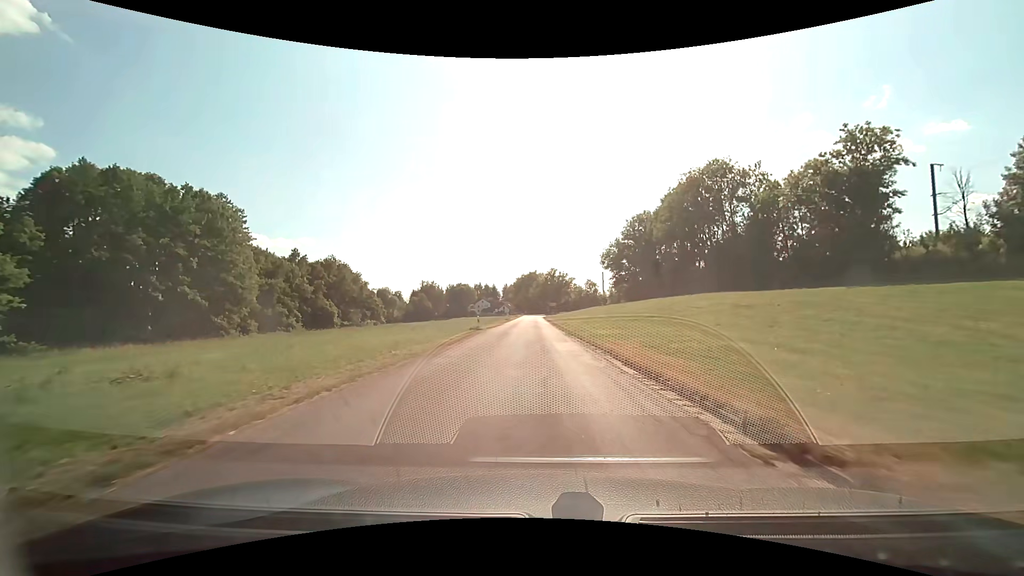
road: residential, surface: asphalt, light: Day
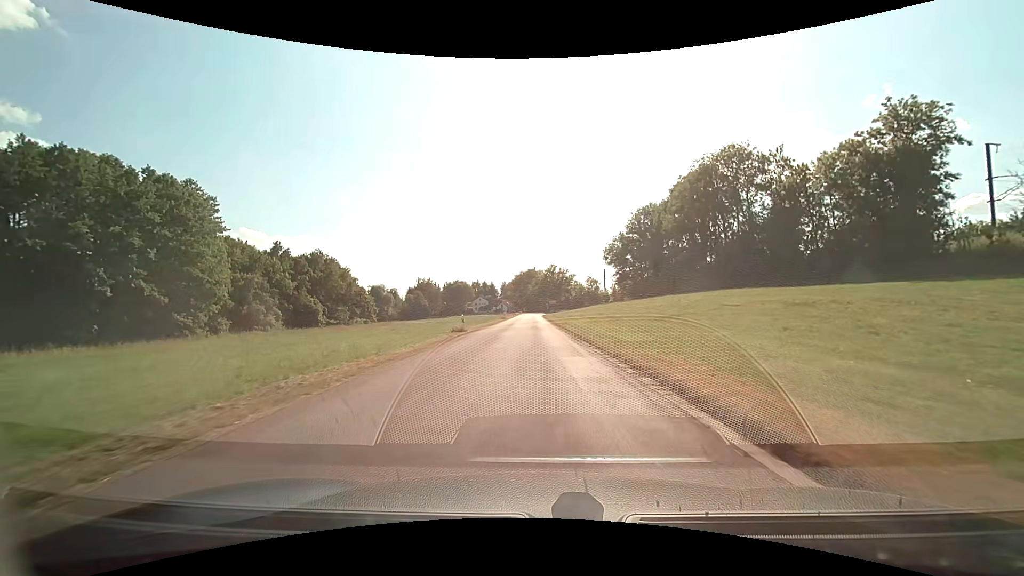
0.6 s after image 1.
(0.0, +7.5) m; 0°
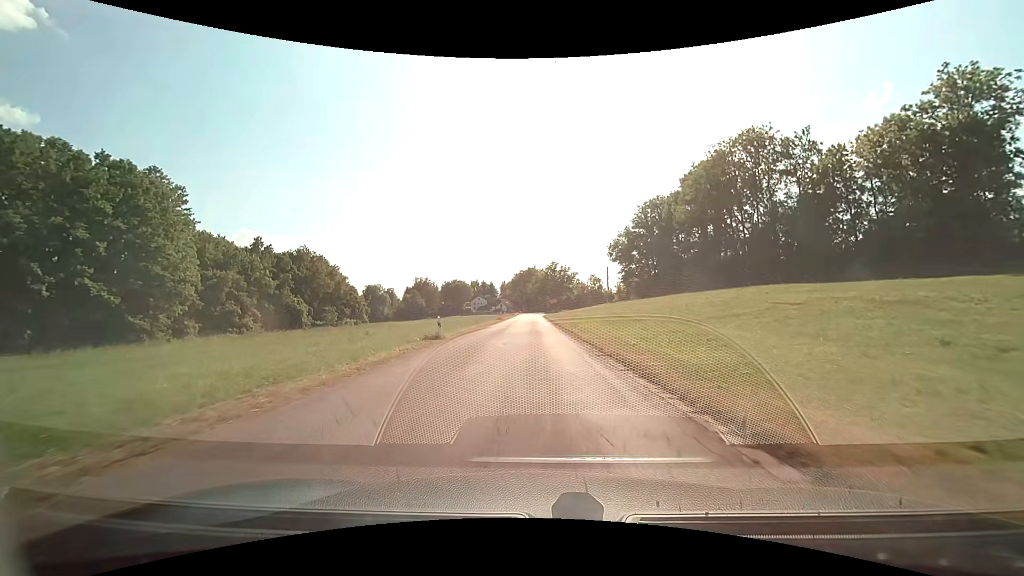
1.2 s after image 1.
(0.0, +7.4) m; 0°
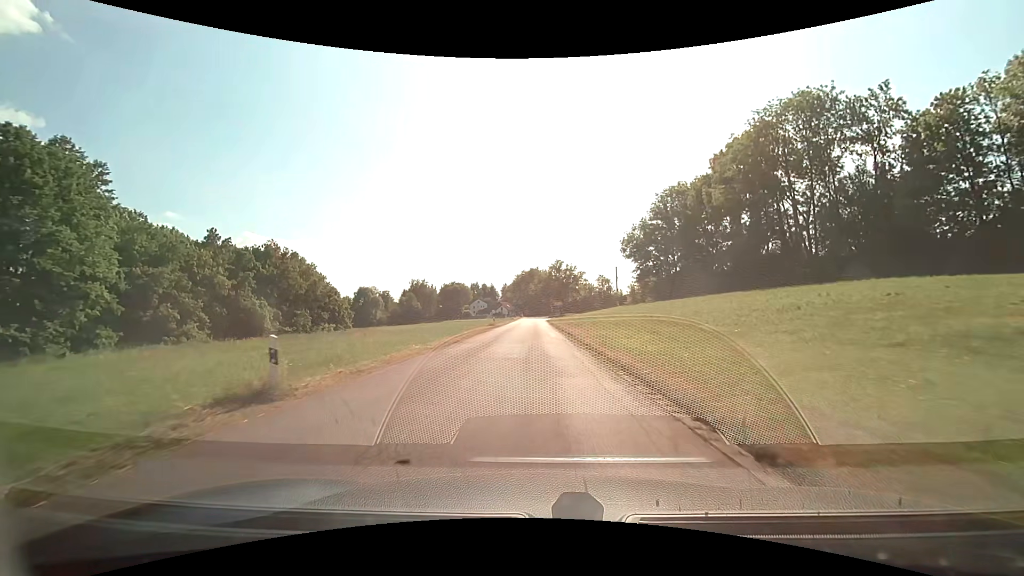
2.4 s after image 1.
(-0.1, +14.7) m; 0°
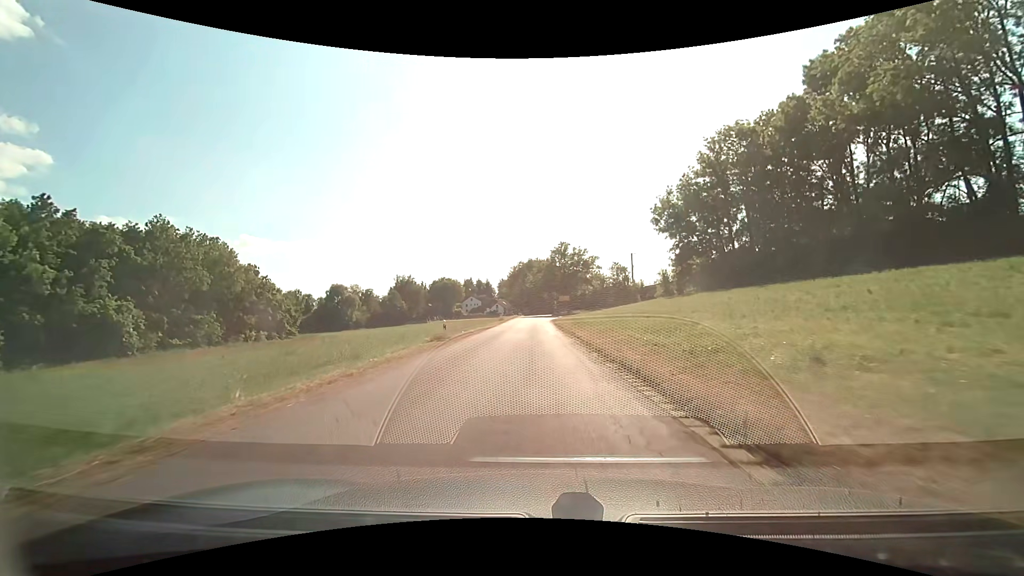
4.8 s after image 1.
(0.0, +28.9) m; 0°
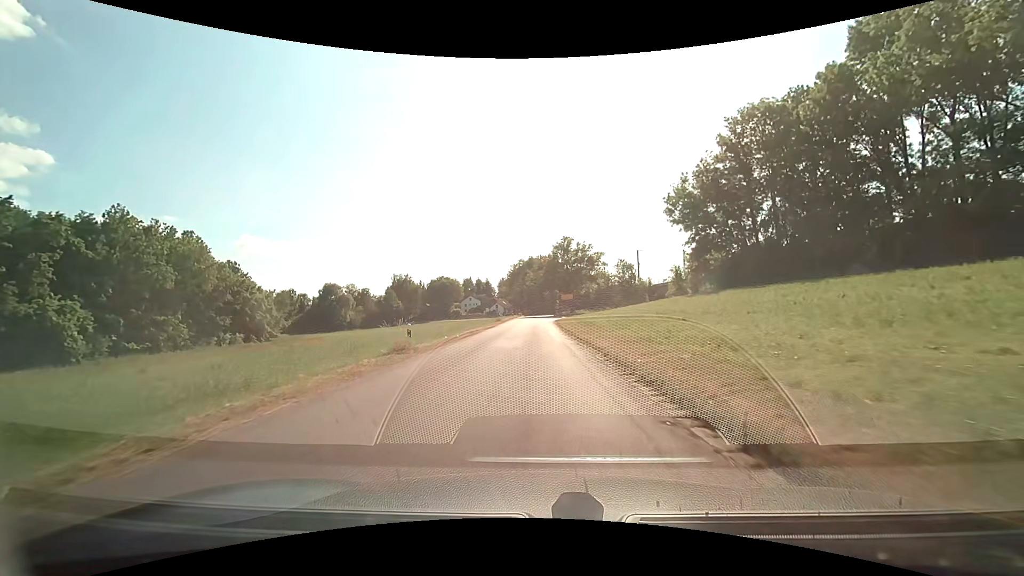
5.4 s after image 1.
(0.0, +7.1) m; 0°
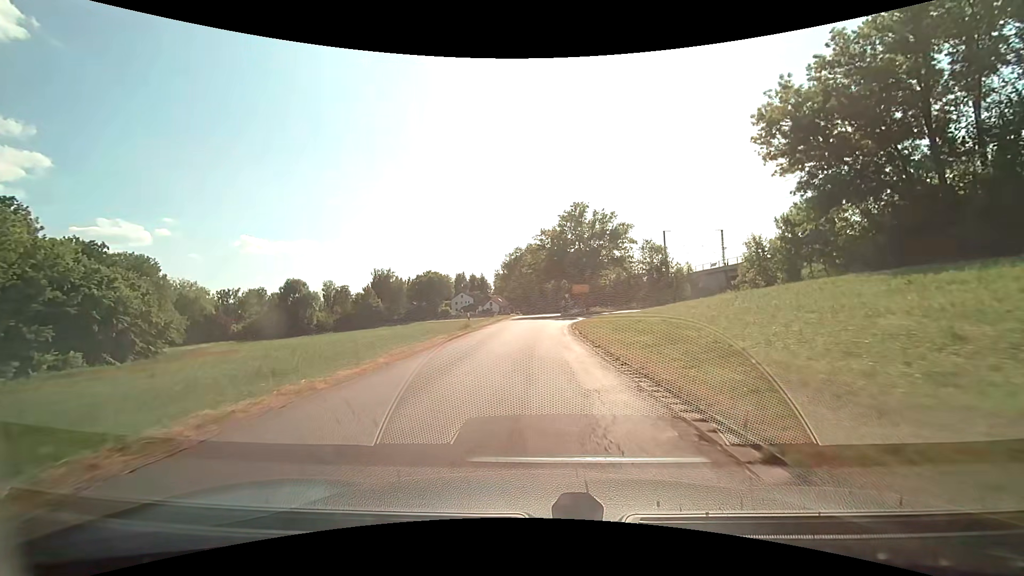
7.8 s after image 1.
(-0.1, +28.1) m; 0°
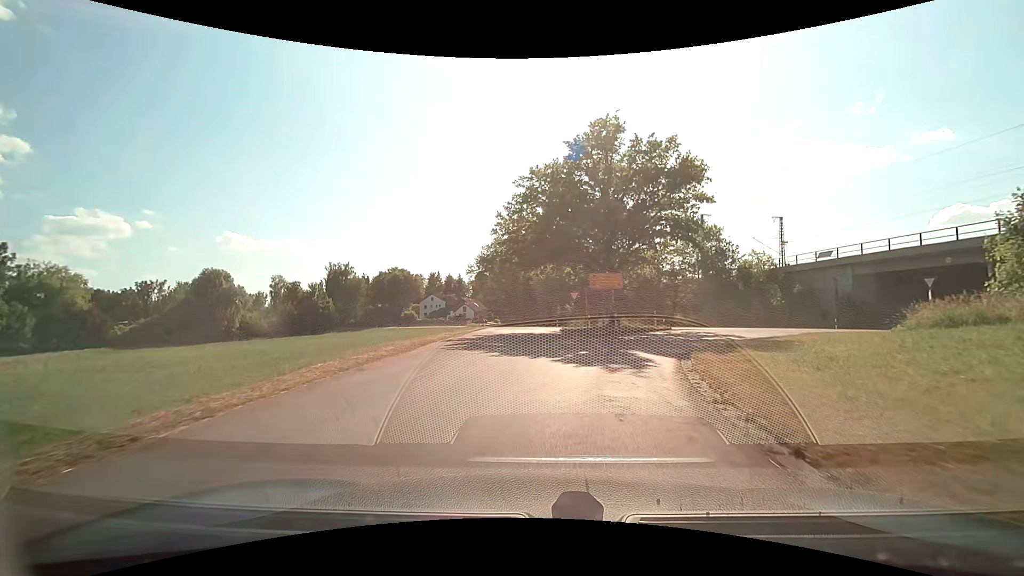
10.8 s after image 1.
(+0.1, +31.5) m; +1°
